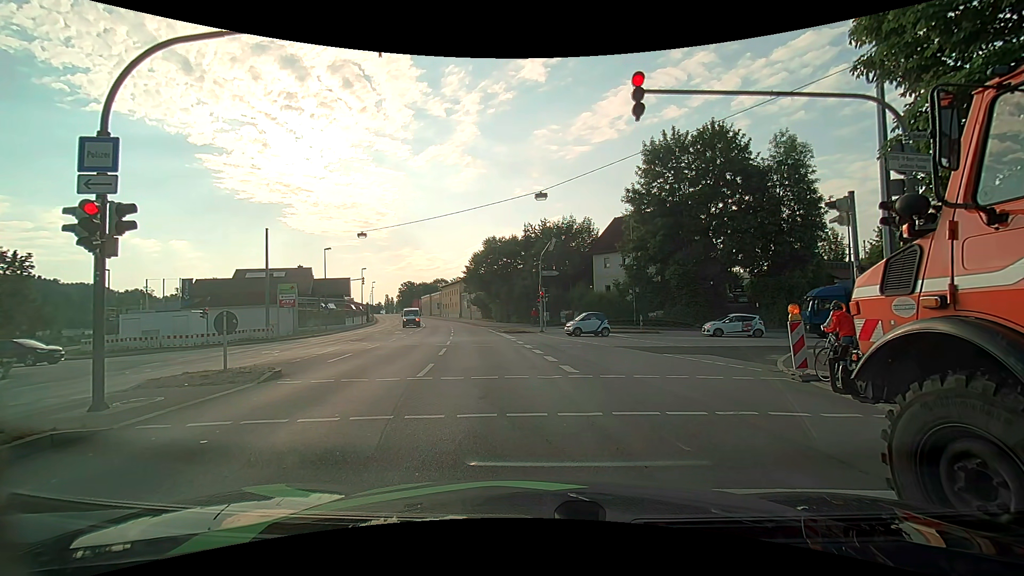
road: primary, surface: asphalt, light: Day
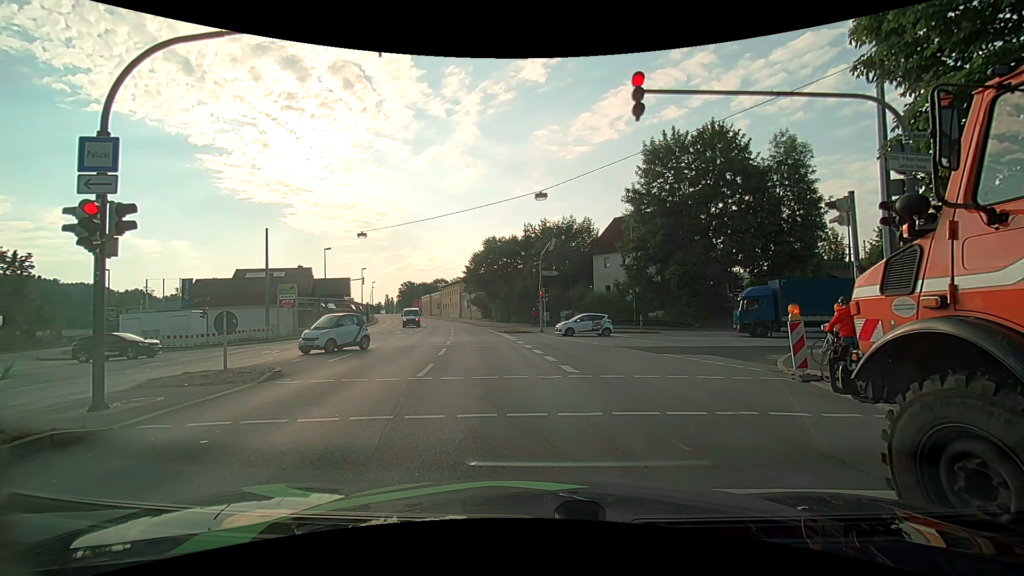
(0.0, 0.0) m; 0°
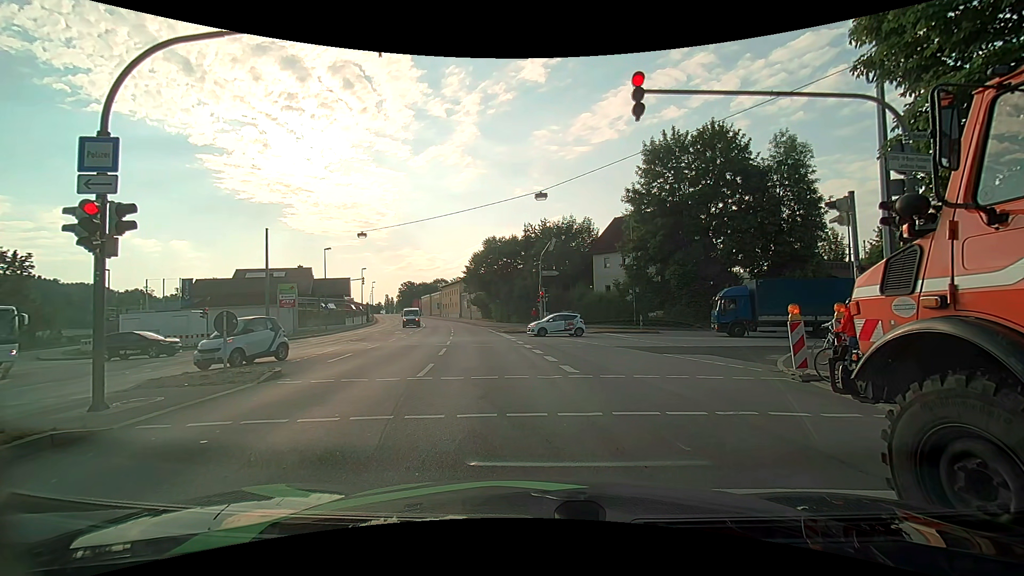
(0.0, 0.0) m; 0°
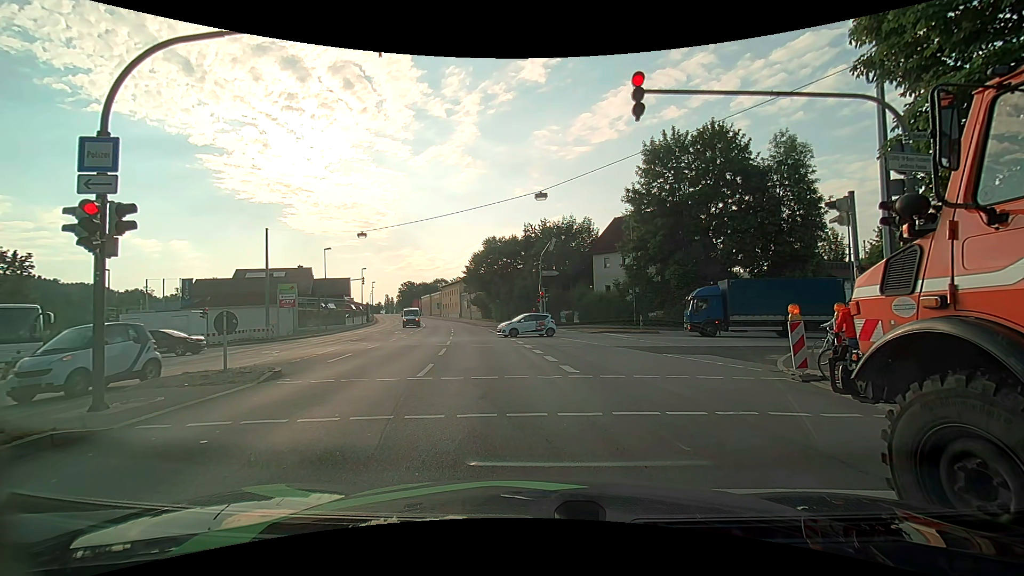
(0.0, 0.0) m; 0°
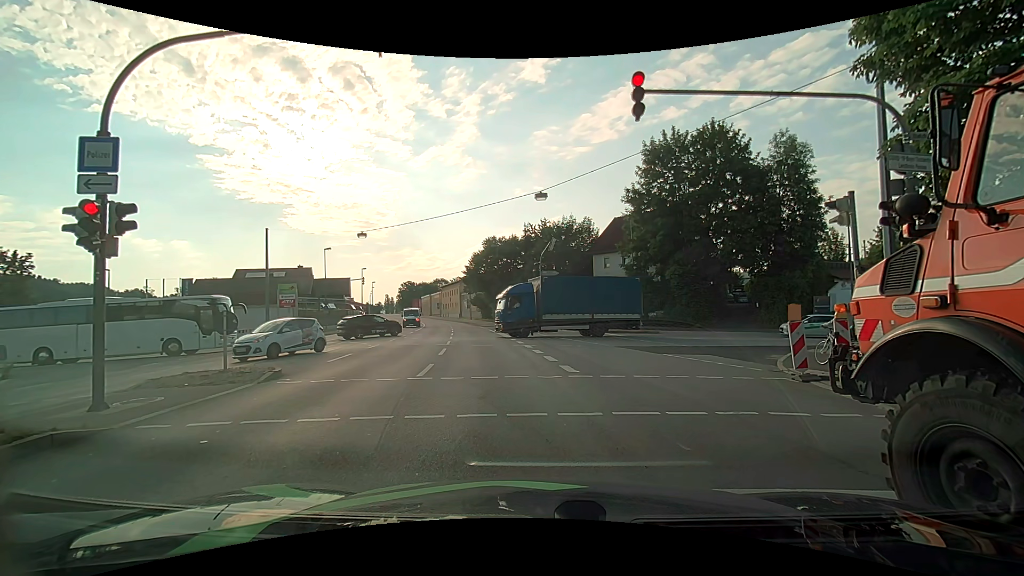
(0.0, 0.0) m; 0°
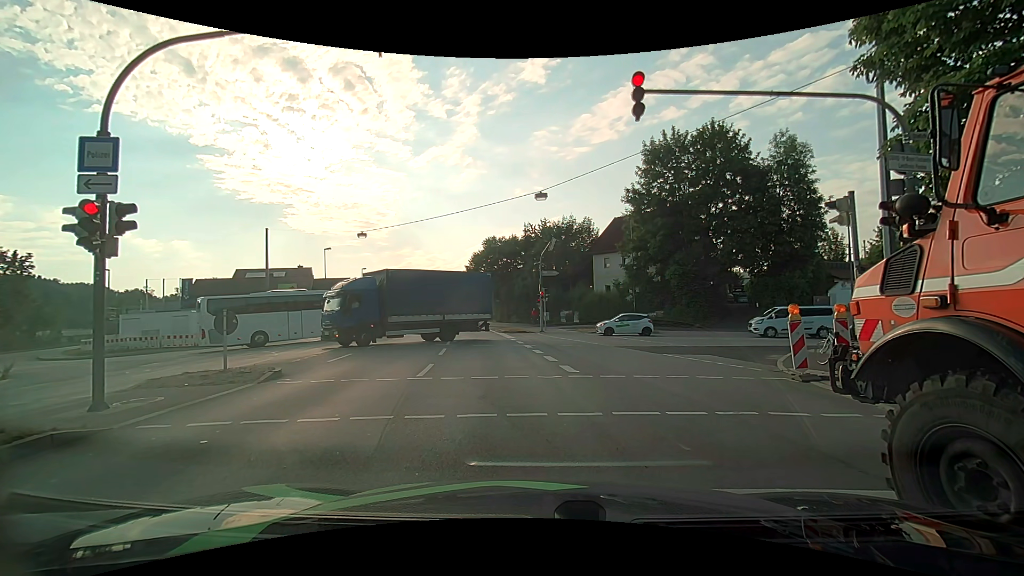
(0.0, 0.0) m; 0°
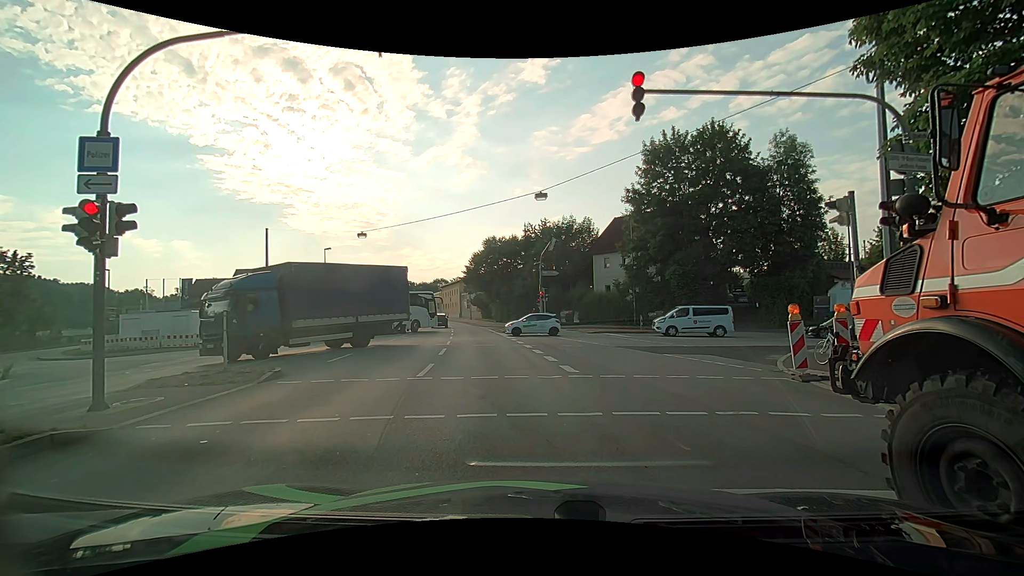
(0.0, 0.0) m; 0°
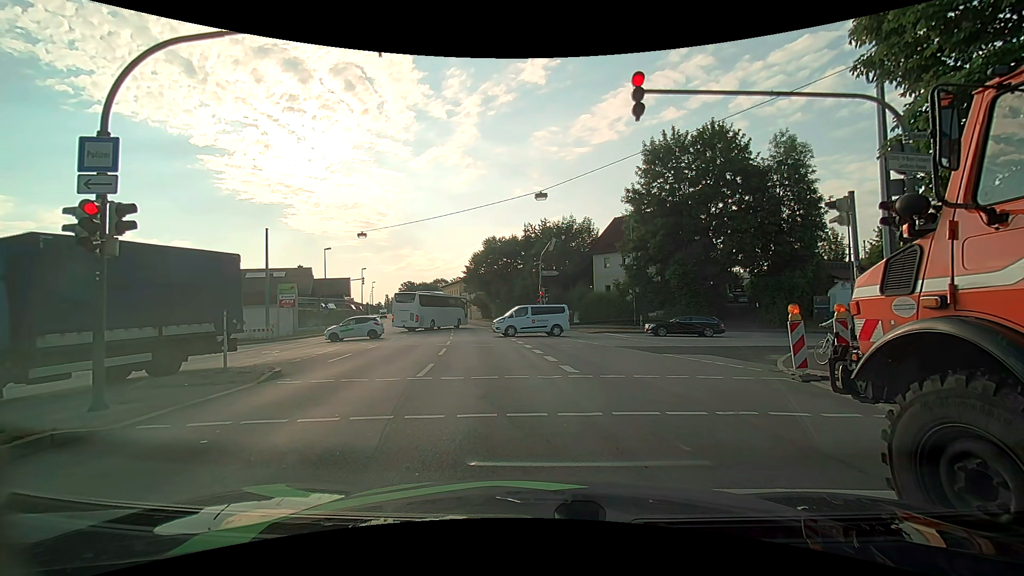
(0.0, 0.0) m; 0°
(-1, +10) (-2, +20) (-3, +30) (-5, +40) (-6, +50) (-8, +59) (-10, +69) (-12, +79) (-15, +89) (-17, +98) m
